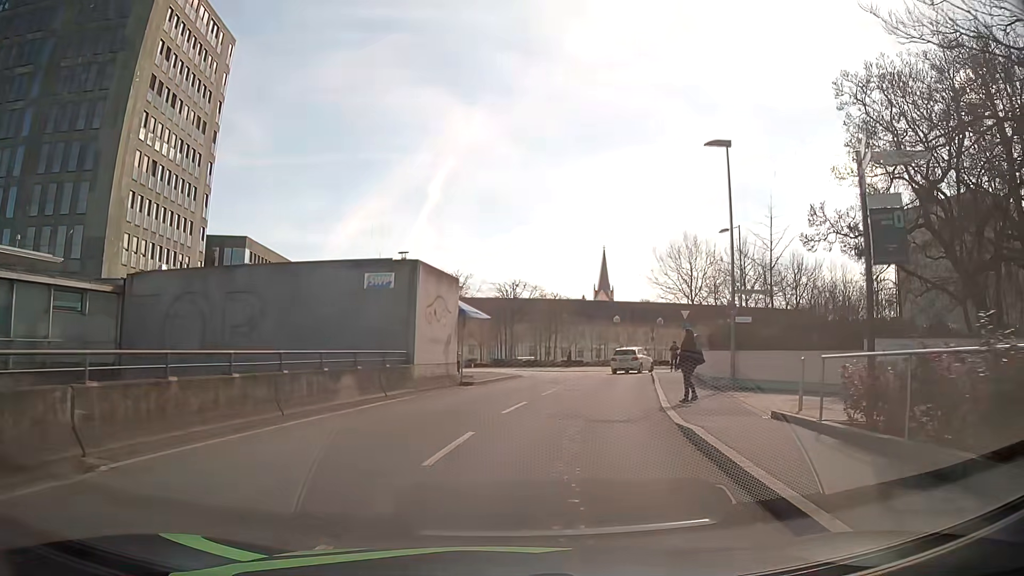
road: residential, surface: asphalt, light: Day
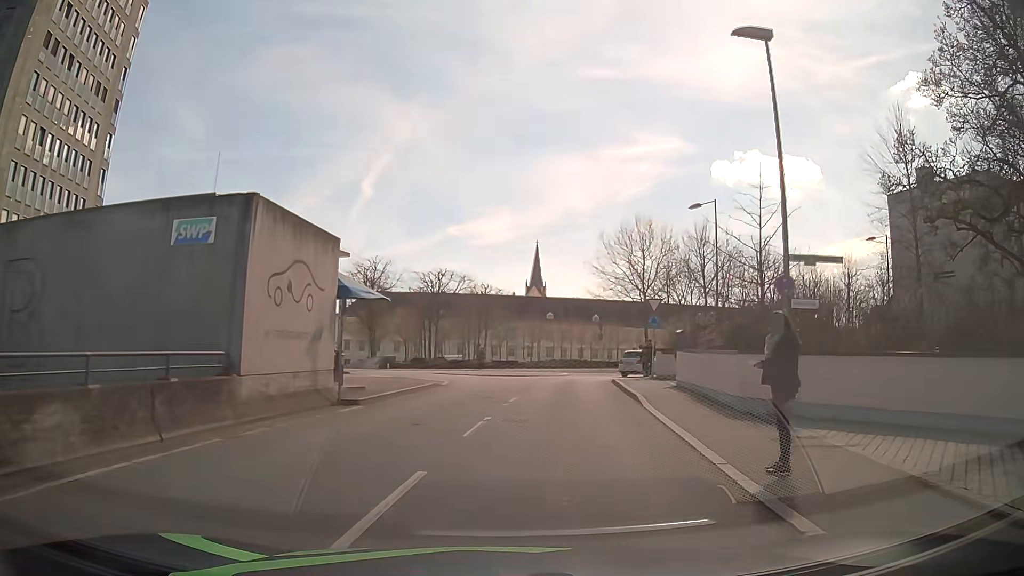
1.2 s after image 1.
(+0.4, +9.1) m; +5°
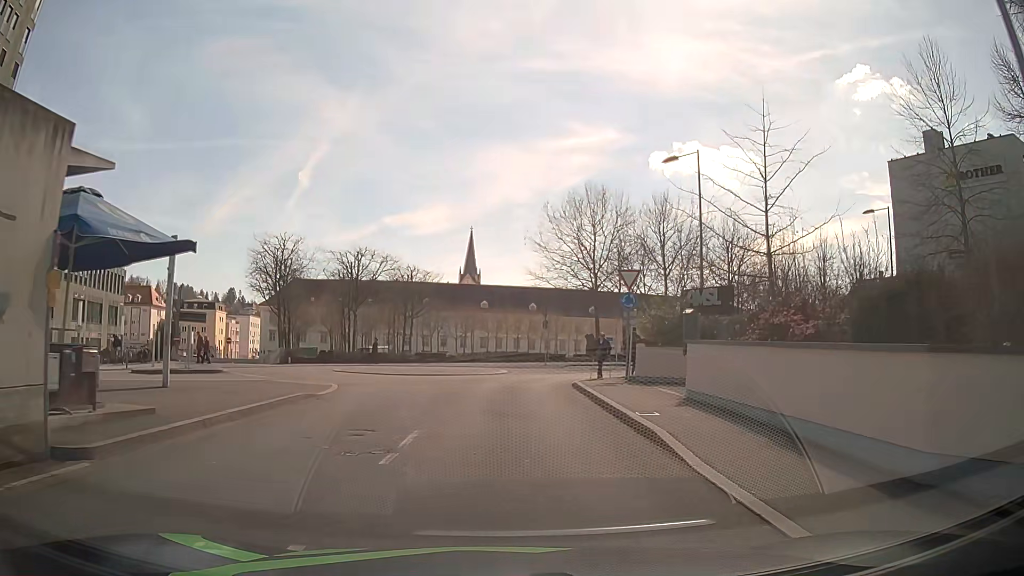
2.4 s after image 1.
(+0.6, +8.8) m; +7°
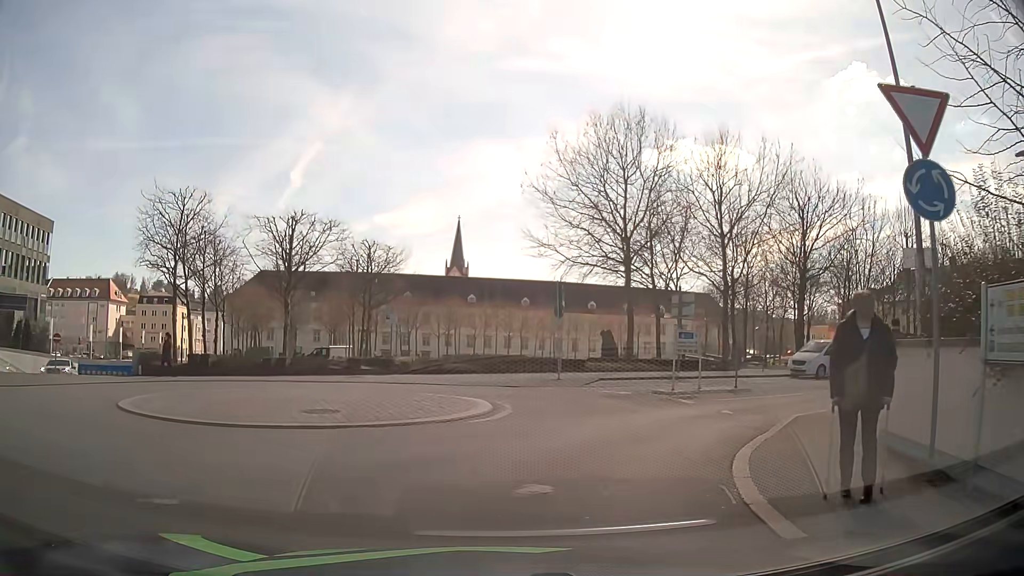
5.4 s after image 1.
(+0.1, +17.0) m; +1°
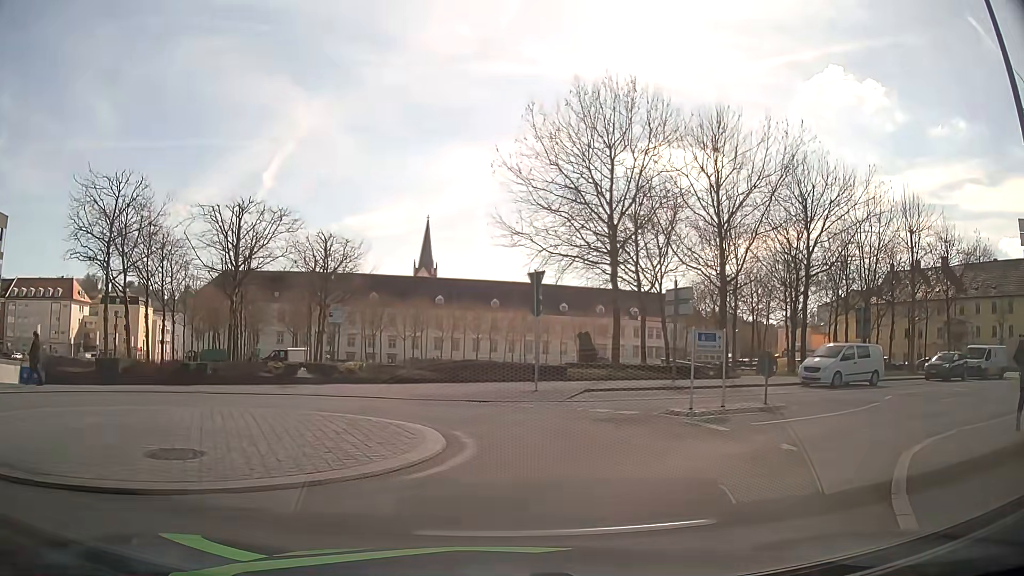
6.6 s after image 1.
(+0.1, +4.6) m; +4°
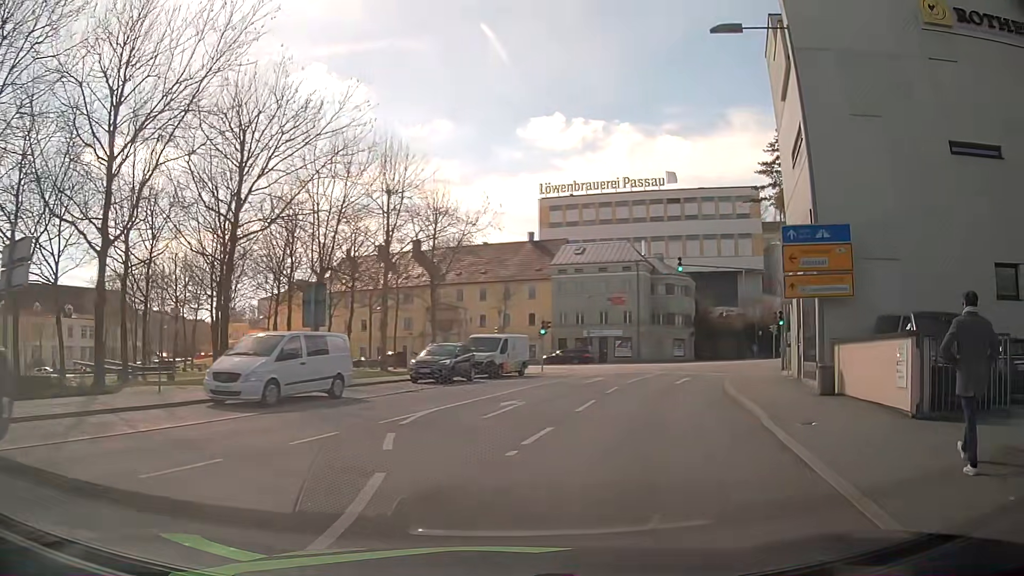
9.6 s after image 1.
(+4.5, +11.4) m; +46°
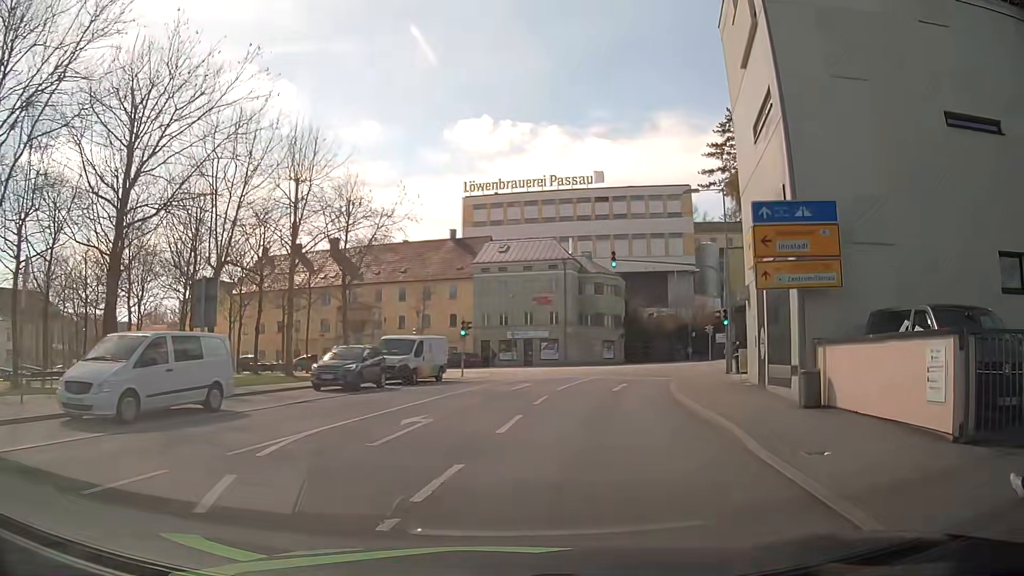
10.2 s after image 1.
(+0.2, +3.4) m; +7°
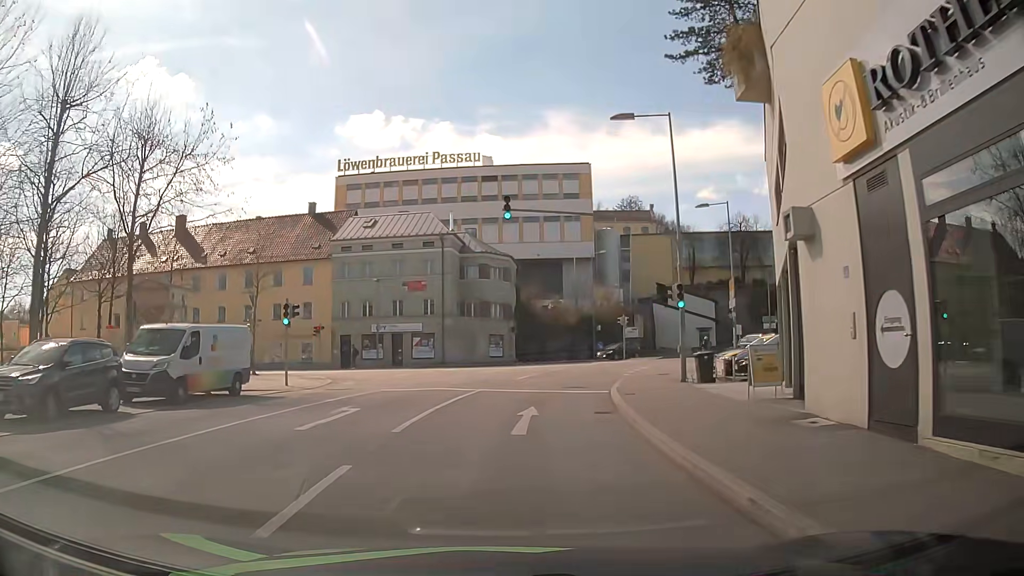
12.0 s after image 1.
(+1.4, +12.5) m; +10°
(0, +10) (+1, +20) (+3, +30) (+6, +39) (+11, +48) (+17, +56) (+23, +63) (+31, +70) (+38, +77) (+46, +83) m
